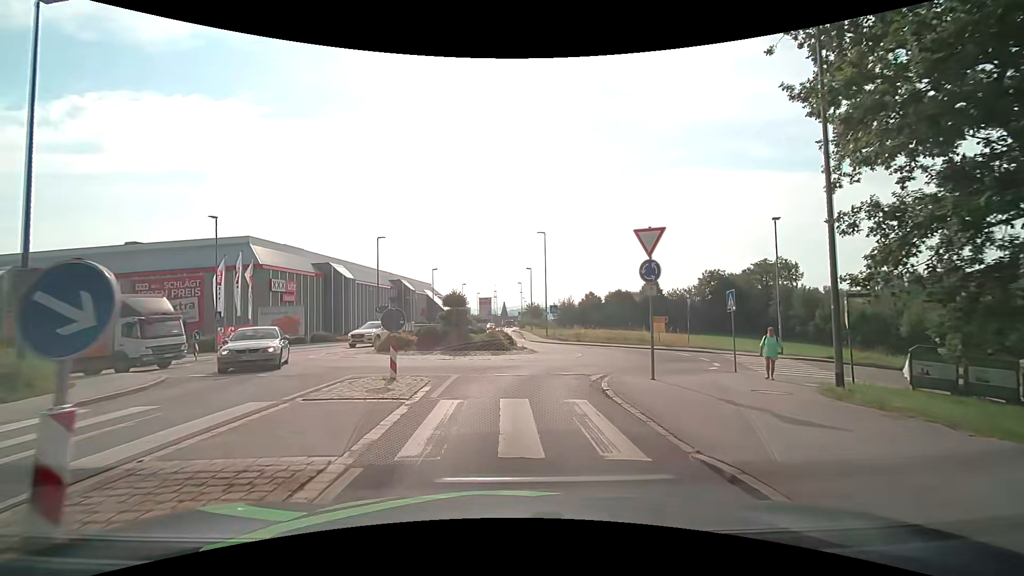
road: tertiary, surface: asphalt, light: Day
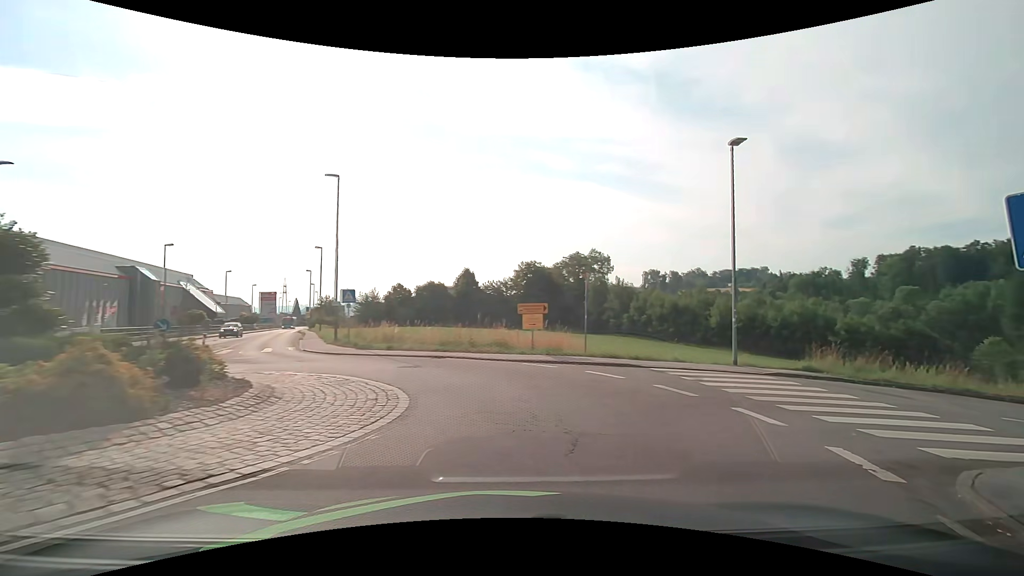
(+1.2, +16.0) m; +24°
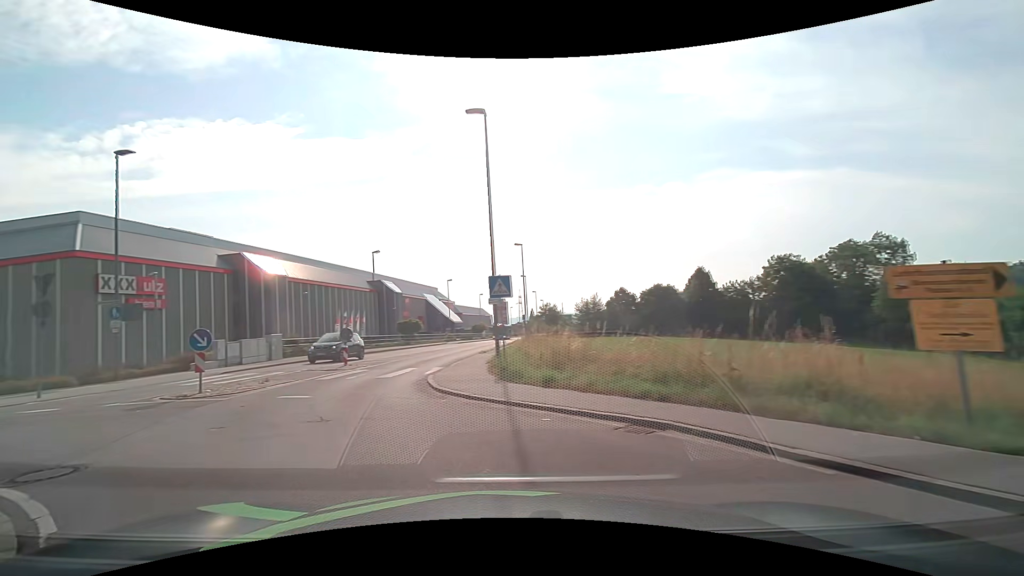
(-0.8, +12.7) m; -28°
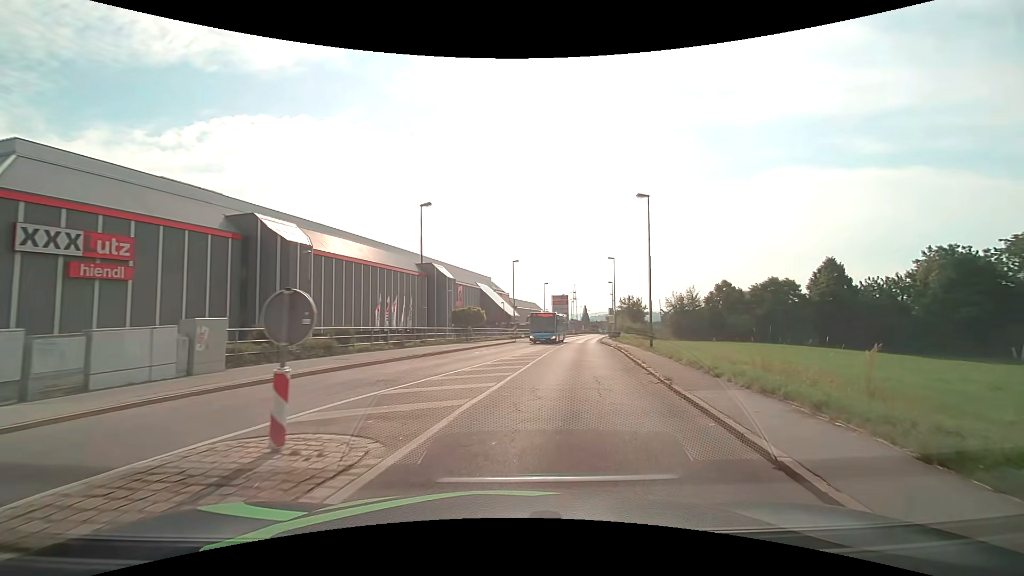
(-4.1, +17.8) m; -5°
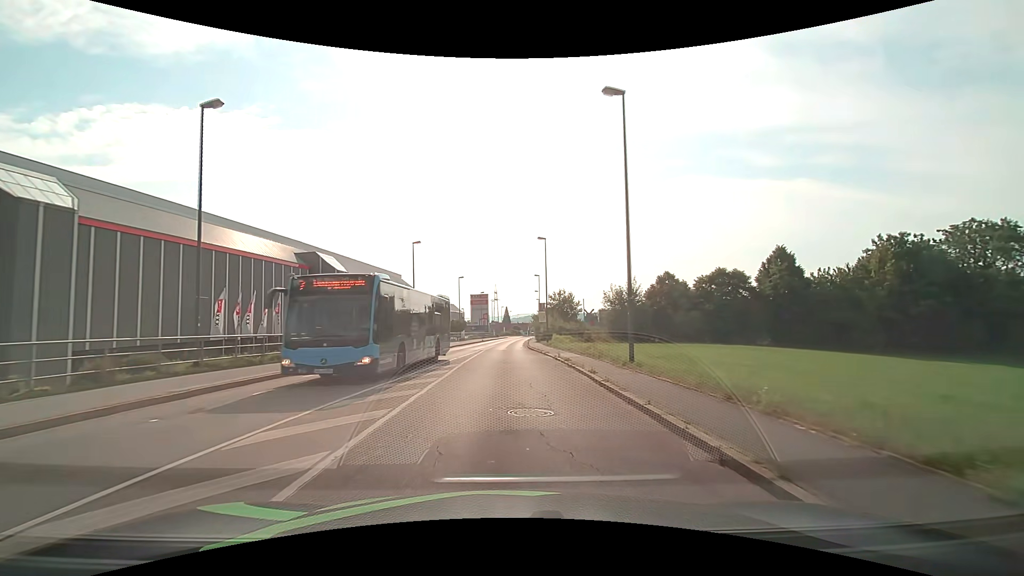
(+1.9, +15.6) m; +9°
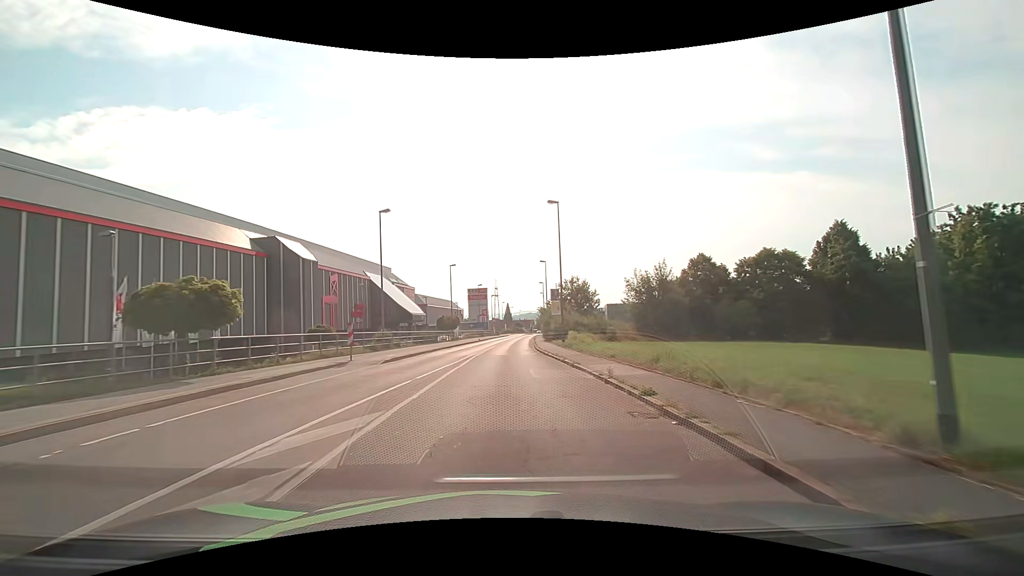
(0.0, +12.7) m; 0°
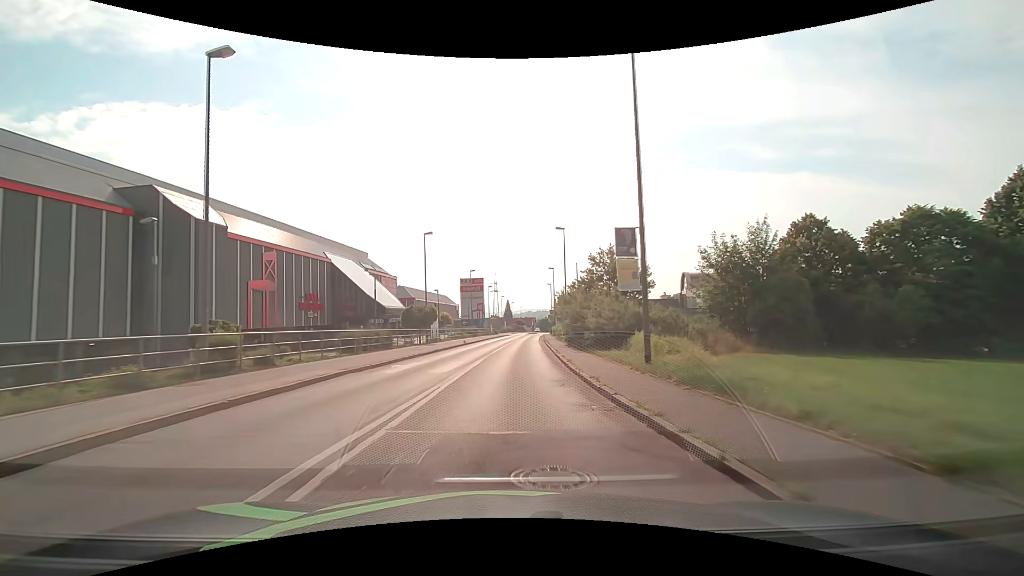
(-0.1, +21.0) m; 0°
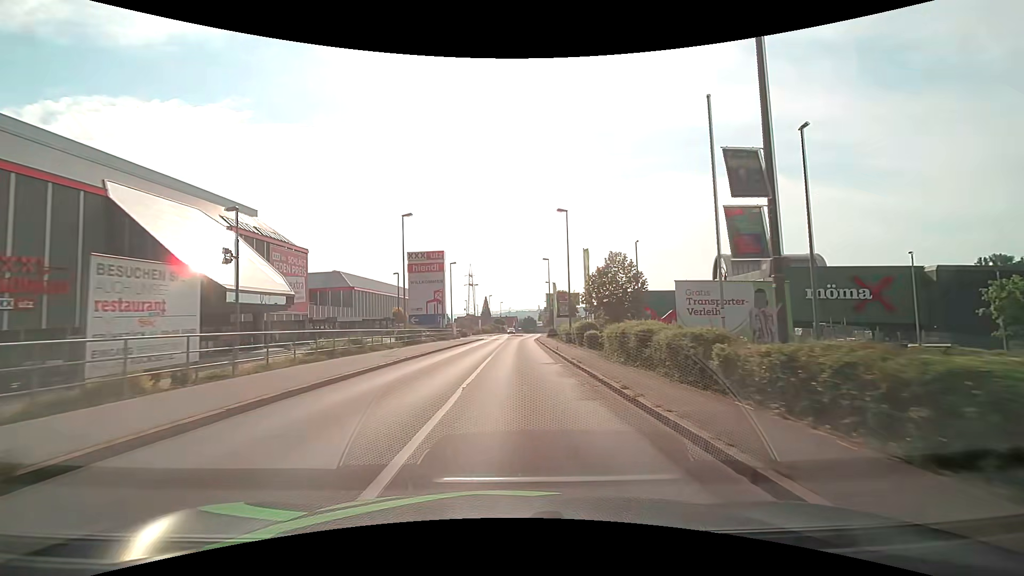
(+0.8, +37.0) m; +3°
(0, +10) (0, +20) (0, +30) (0, +40) (+1, +50) (+1, +60) (+2, +70) (+2, +80) (+3, +90) (+4, +100) m
